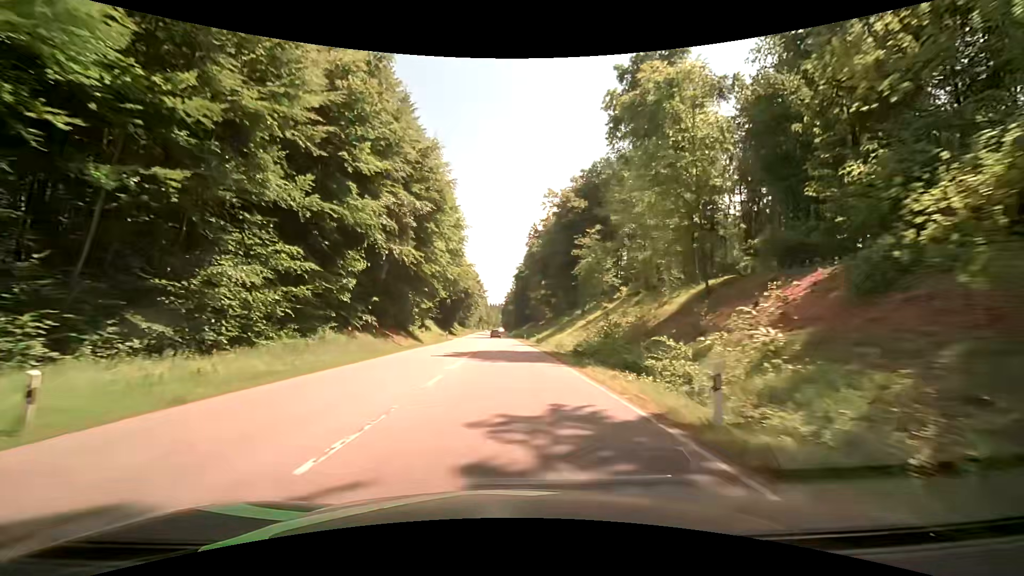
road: secondary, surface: asphalt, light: Day
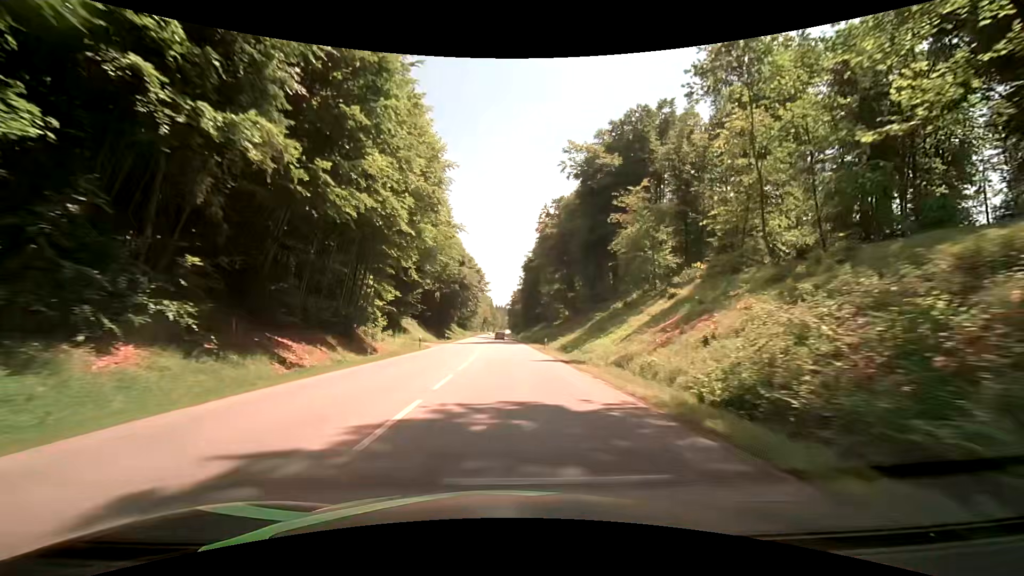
(-0.3, +24.5) m; -1°
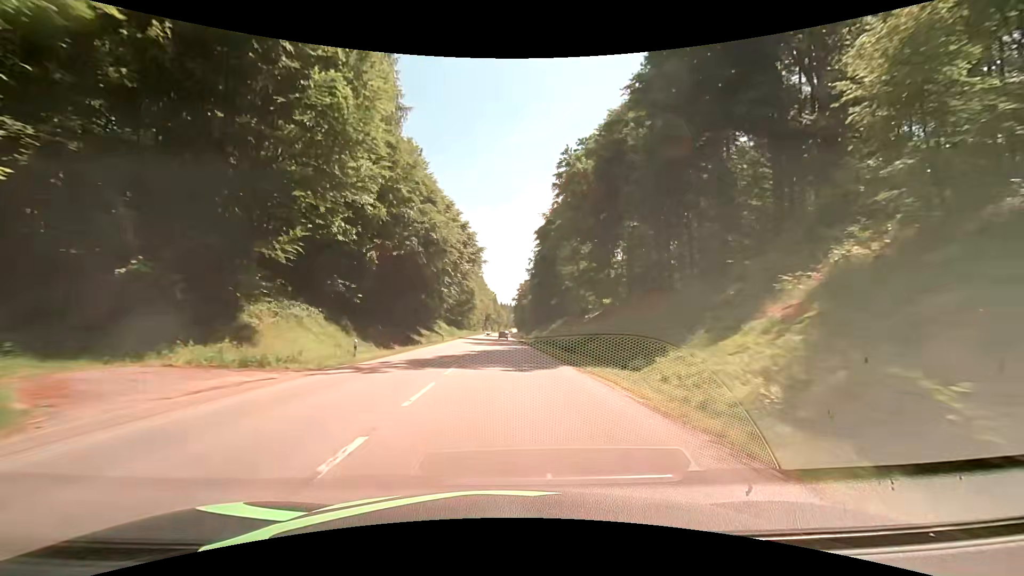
(-0.3, +38.8) m; -1°
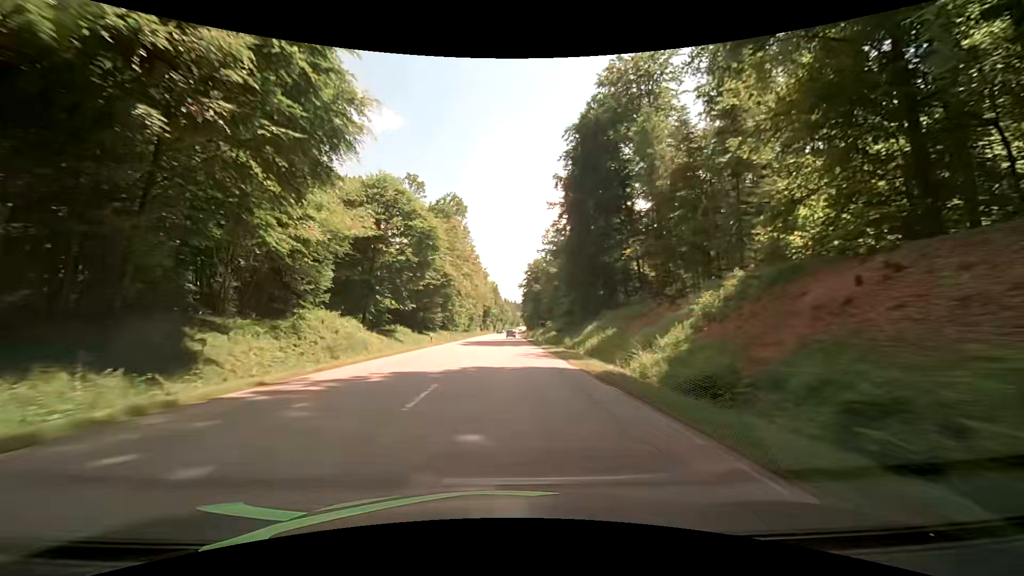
(-0.2, +68.0) m; 0°
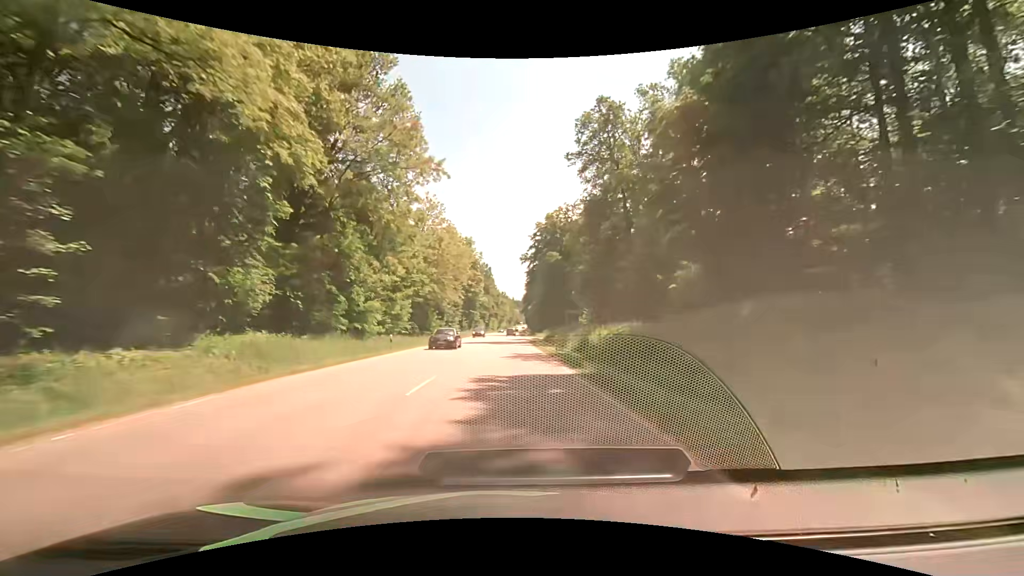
(0.0, +69.8) m; 0°
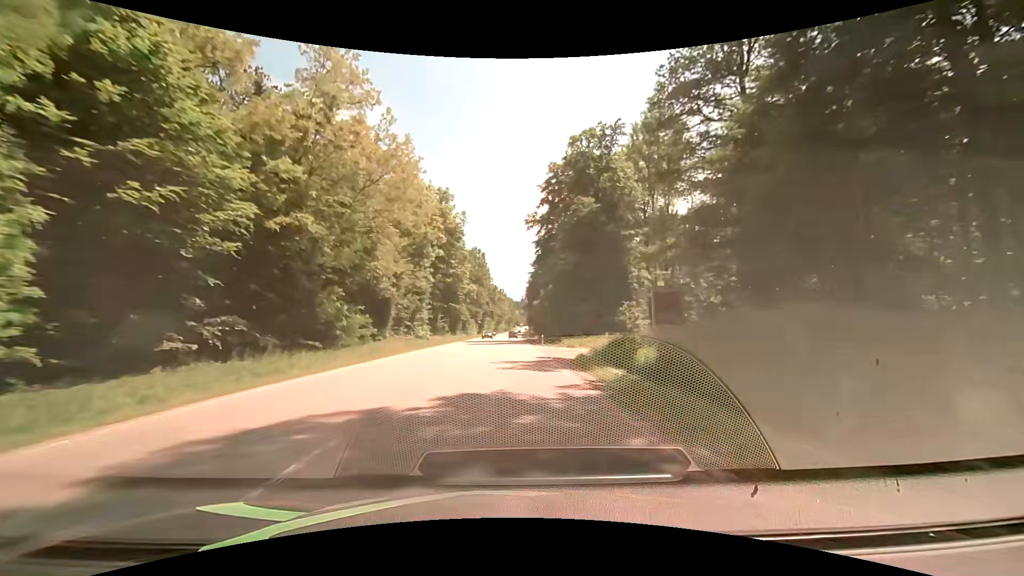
(+0.1, +42.2) m; 0°
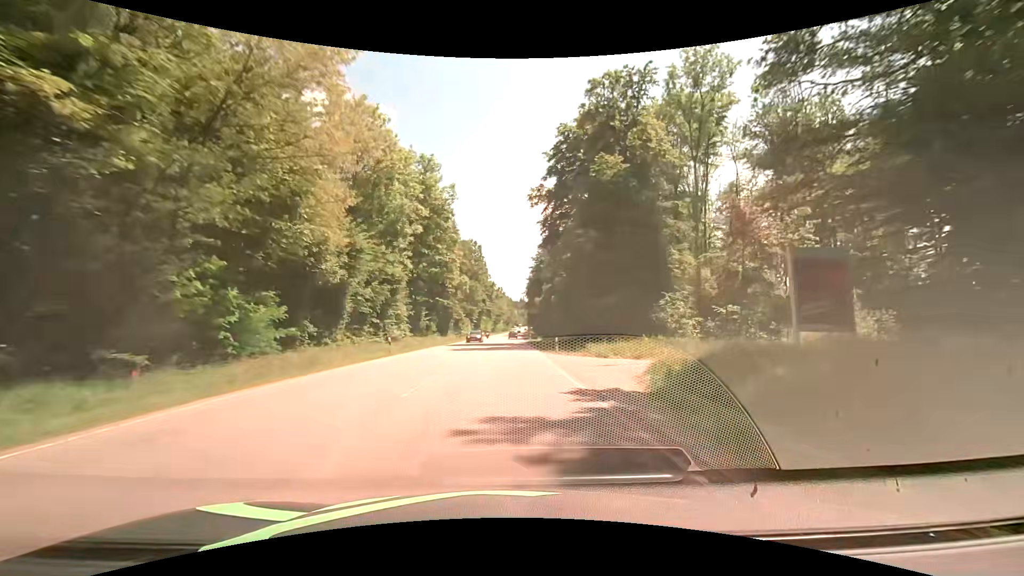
(+0.1, +14.1) m; 0°
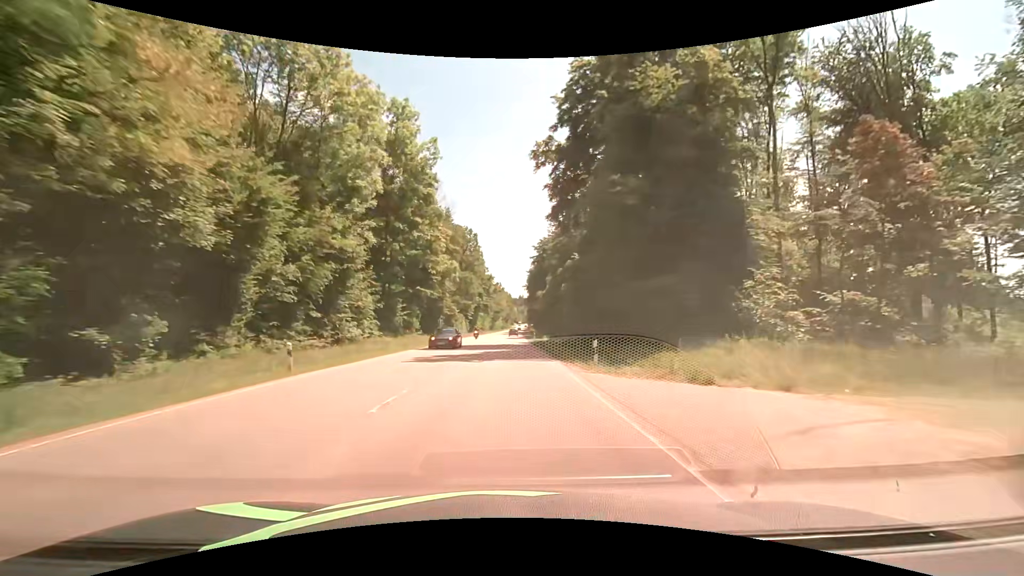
(0.0, +14.1) m; 0°
(0, +10) (0, +20) (0, +30) (0, +40) (0, +50) (0, +60) (0, +70) (0, +80) (0, +90) (+1, +100) m
